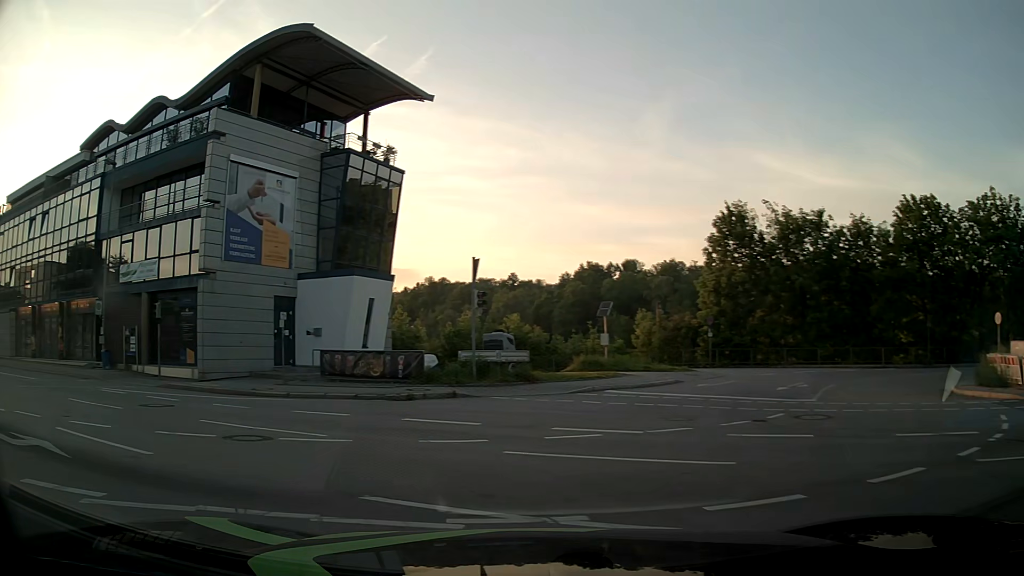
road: tertiary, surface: asphalt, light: Day
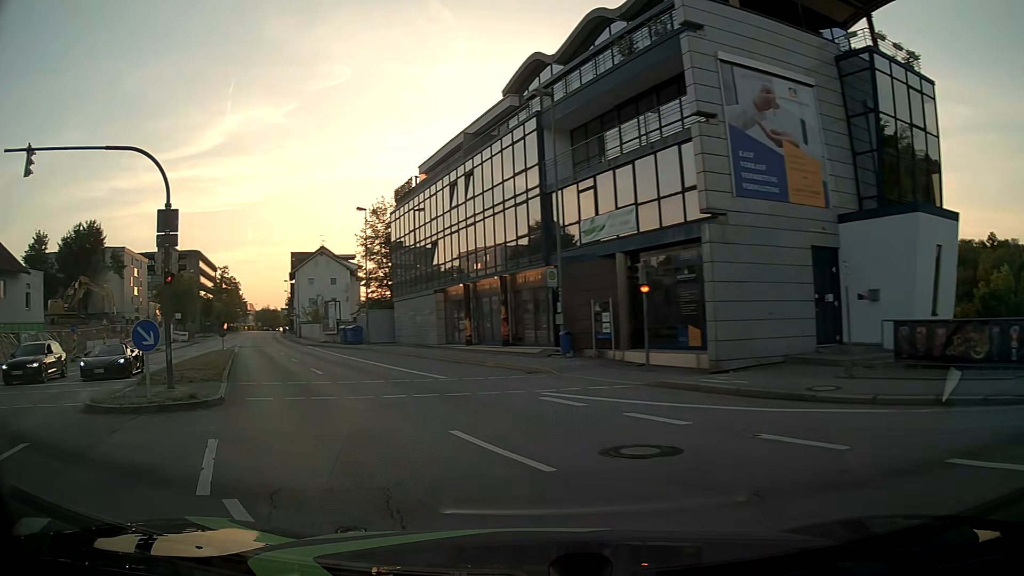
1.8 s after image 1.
(-3.6, +8.2) m; -43°
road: primary
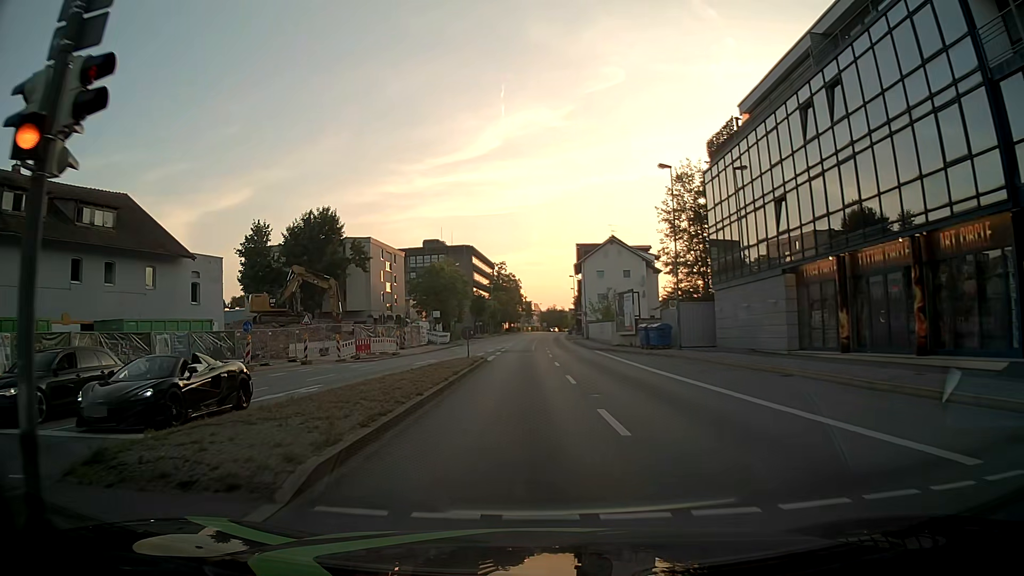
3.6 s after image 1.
(-3.7, +13.2) m; -25°
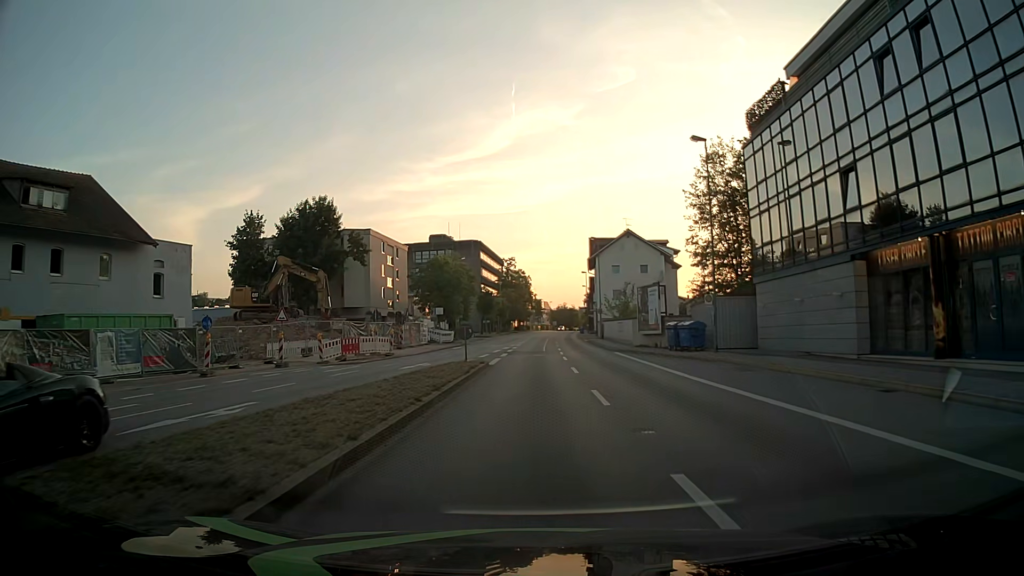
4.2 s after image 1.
(-0.1, +5.6) m; -2°
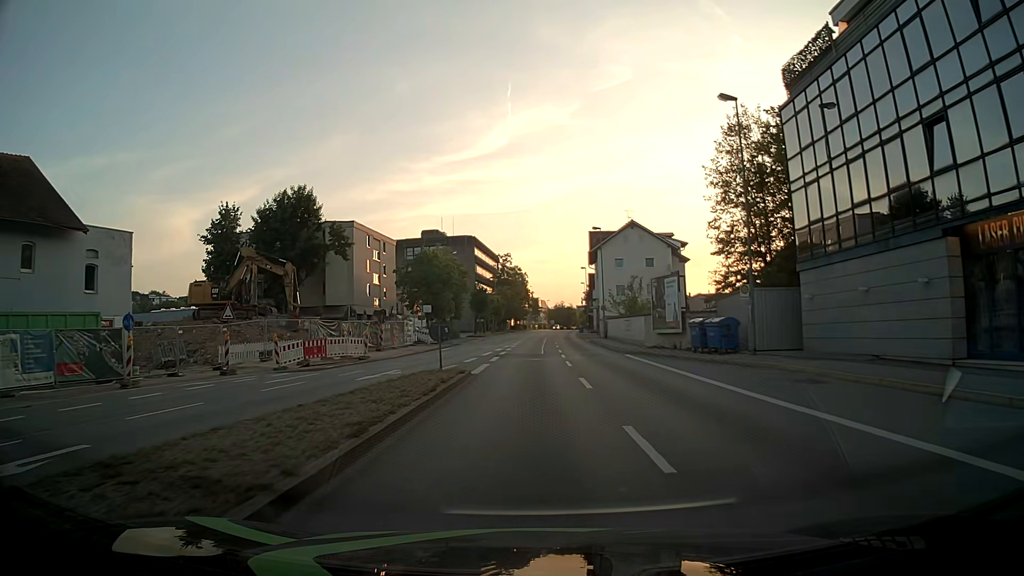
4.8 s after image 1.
(+0.1, +6.0) m; 0°
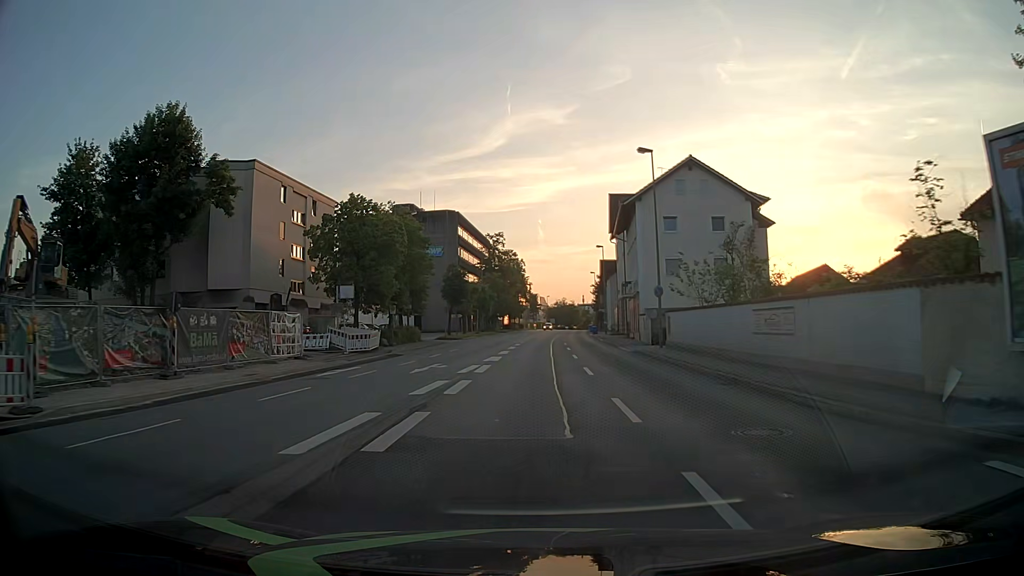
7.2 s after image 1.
(+0.3, +27.8) m; +1°
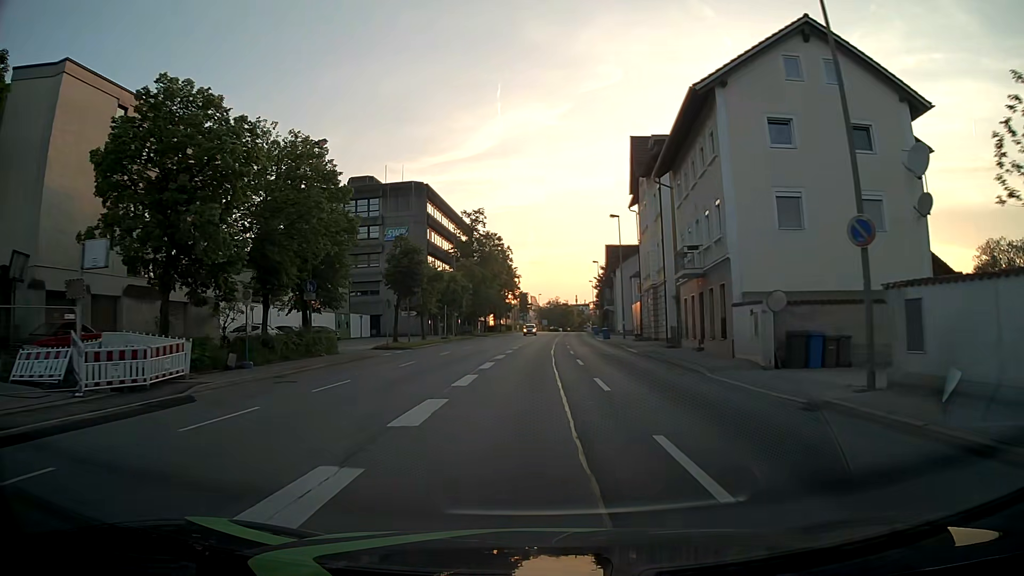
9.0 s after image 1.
(+0.3, +22.2) m; +1°
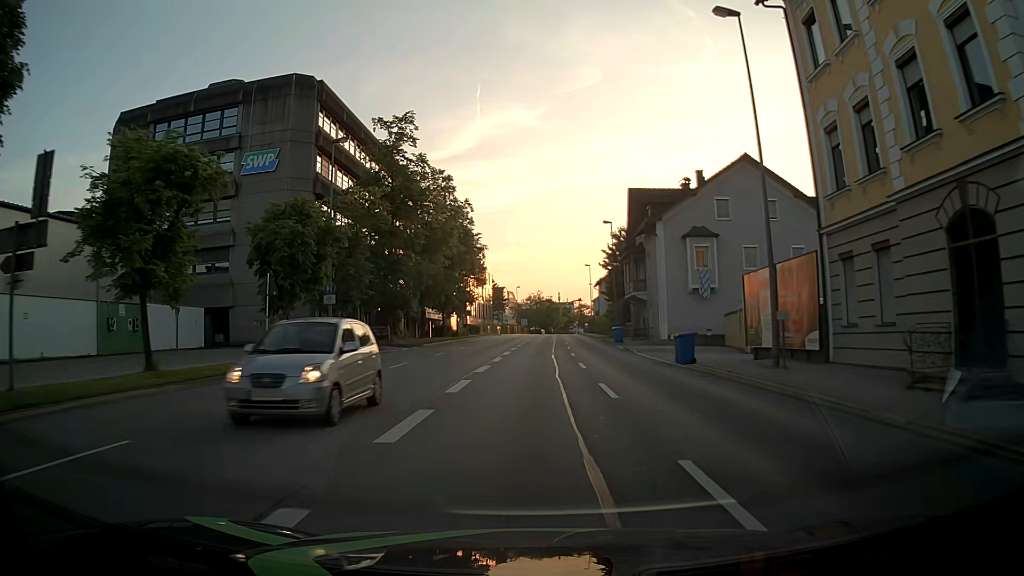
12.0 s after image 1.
(+0.4, +37.5) m; +1°
(0, +10) (0, +20) (+1, +30) (+1, +40) (+1, +50) (+2, +60) (+2, +70) (+3, +80) (+3, +90) (+4, +100) m
